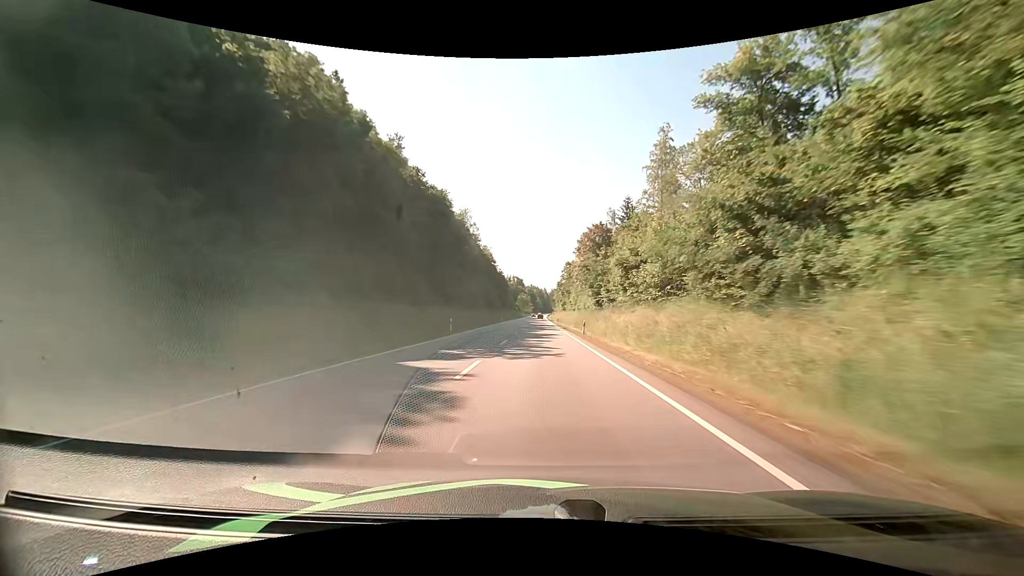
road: primary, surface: asphalt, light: Day
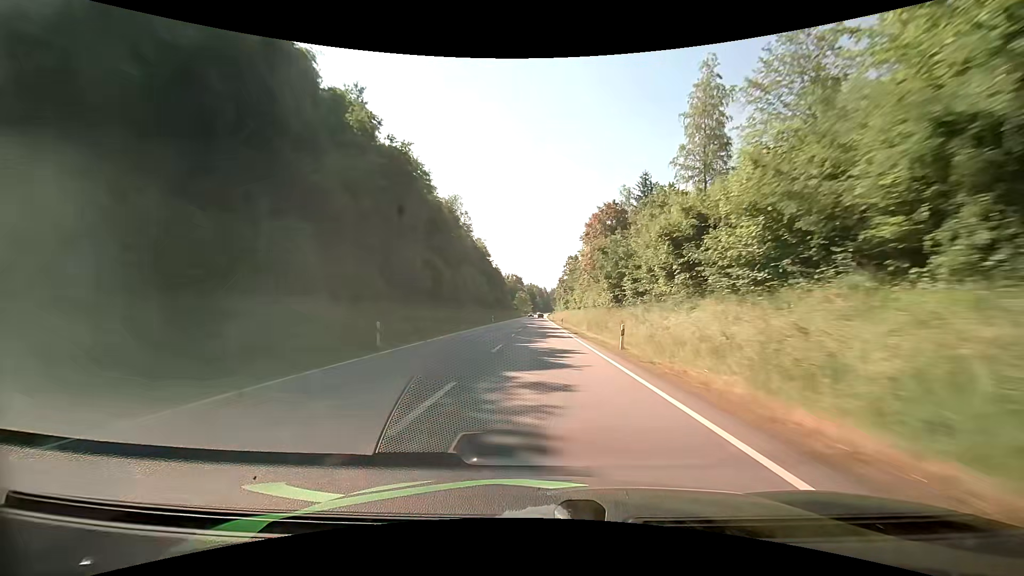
(0.0, +16.6) m; 0°
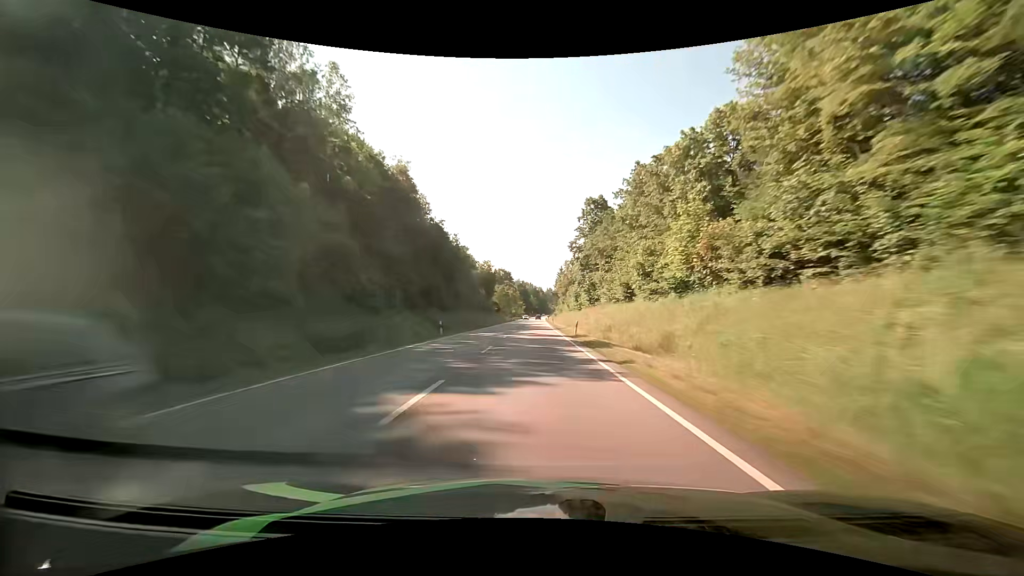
(+0.3, +83.2) m; 0°
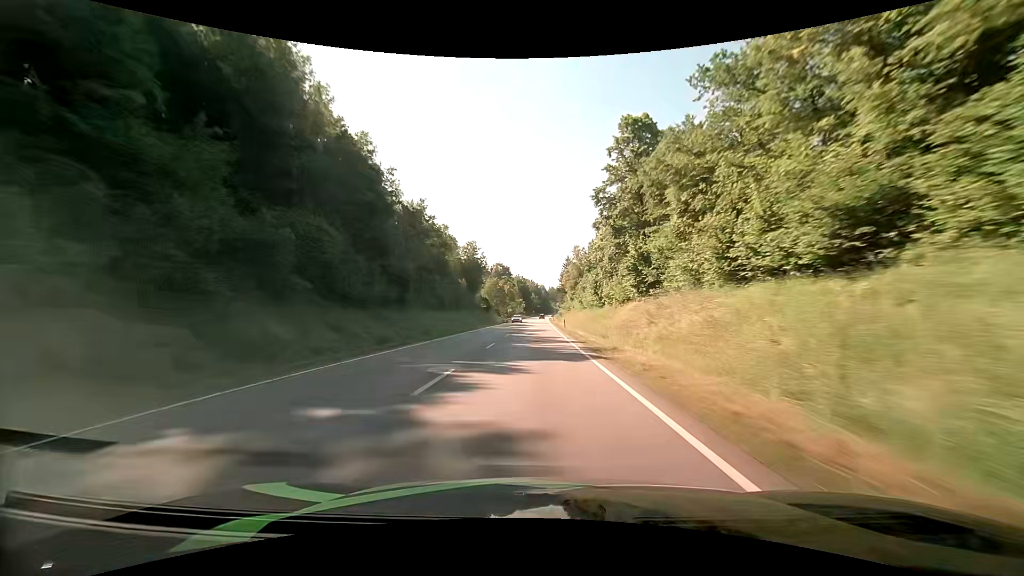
(+0.2, +33.7) m; 0°
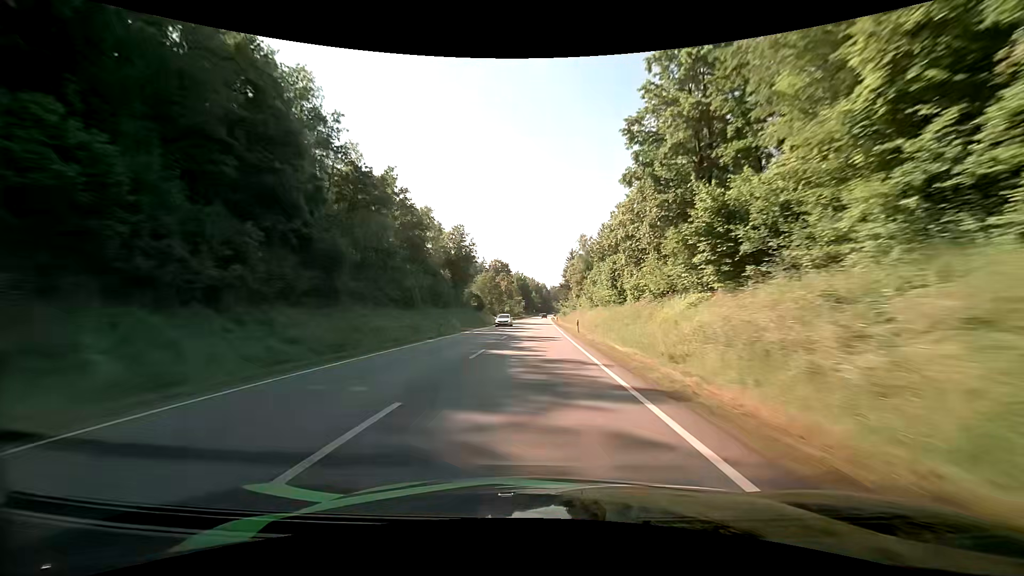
(0.0, +17.0) m; 0°
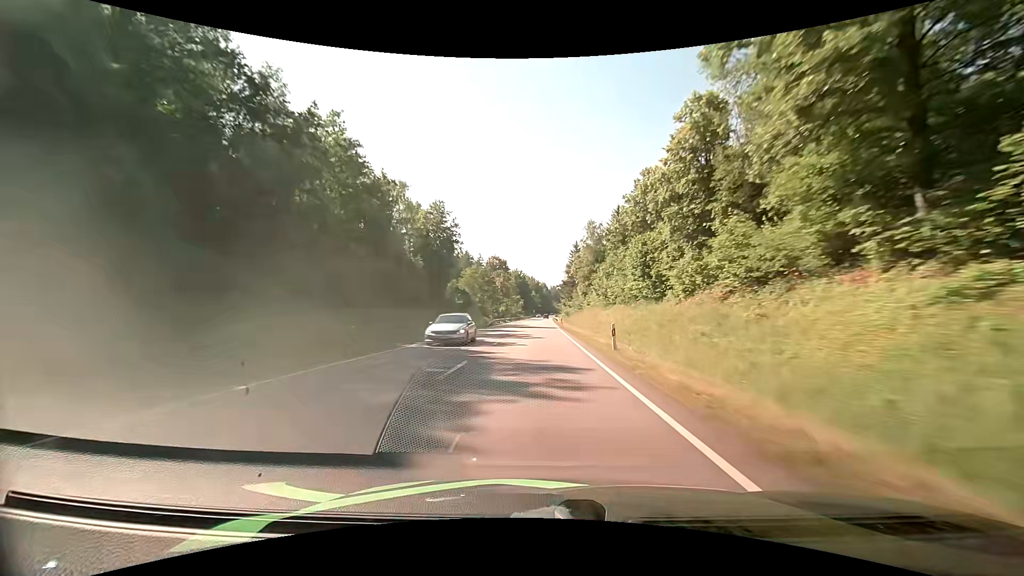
(0.0, +17.0) m; 0°
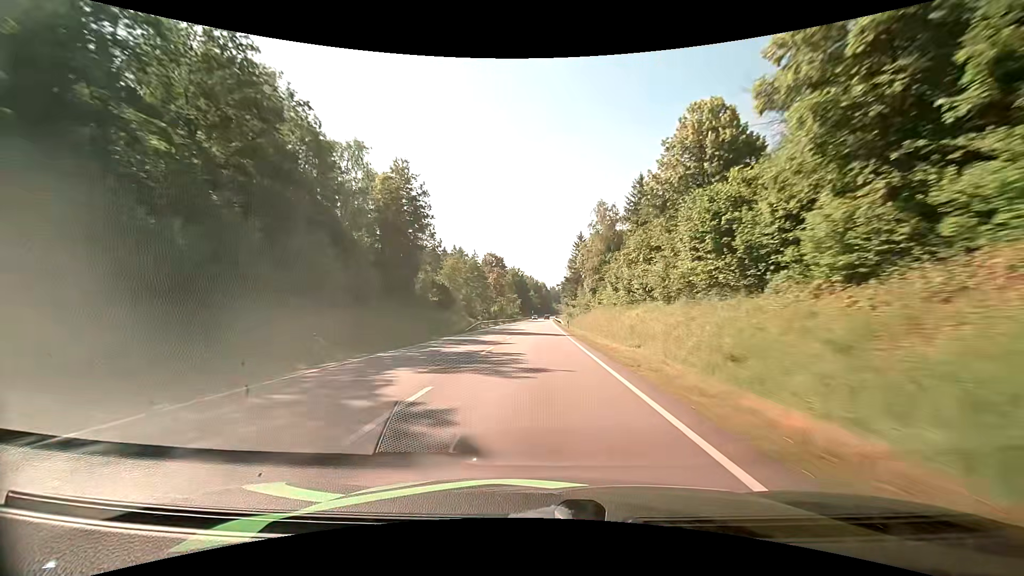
(0.0, +17.2) m; 0°
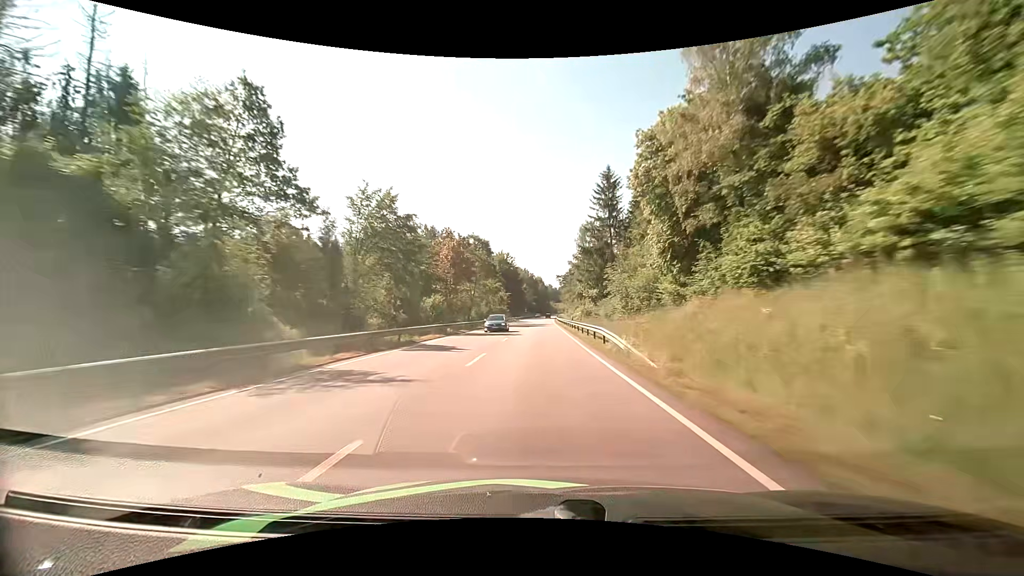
(+0.2, +51.9) m; 0°
(0, +10) (0, +20) (0, +30) (0, +40) (0, +50) (0, +60) (+1, +70) (+1, +80) (+1, +90) (+1, +100) m
